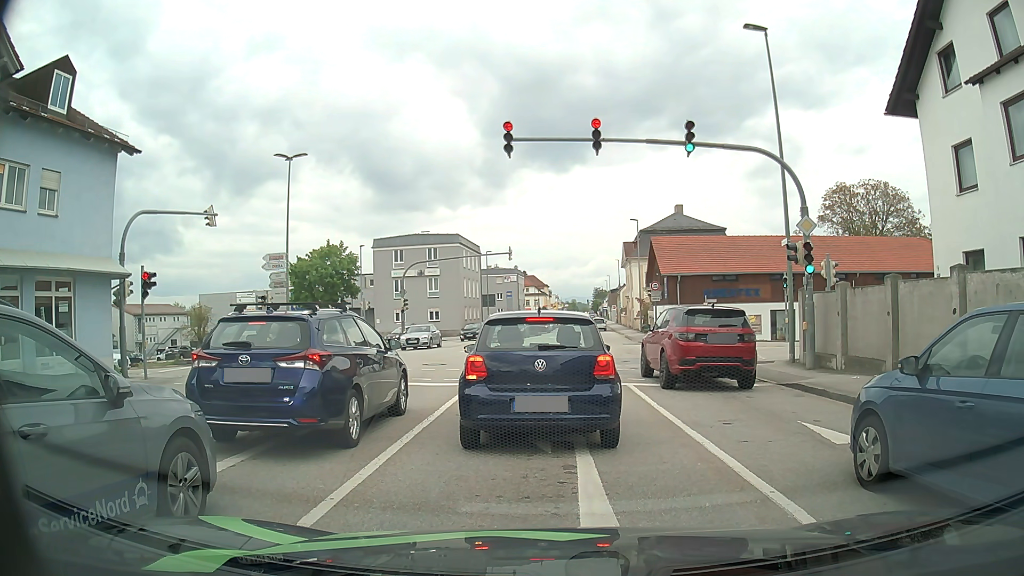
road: tertiary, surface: asphalt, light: Day
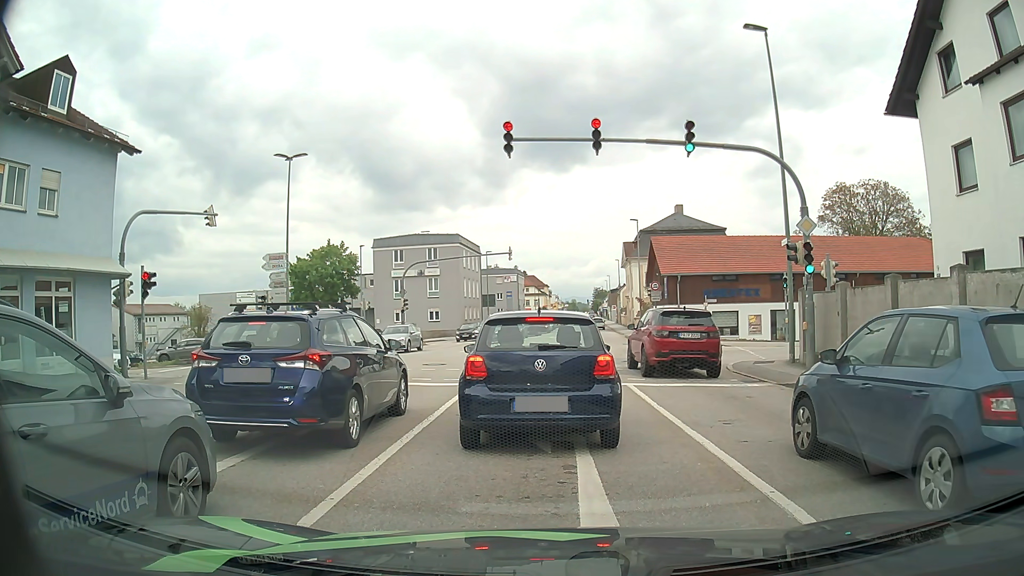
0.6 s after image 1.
(0.0, 0.0) m; 0°
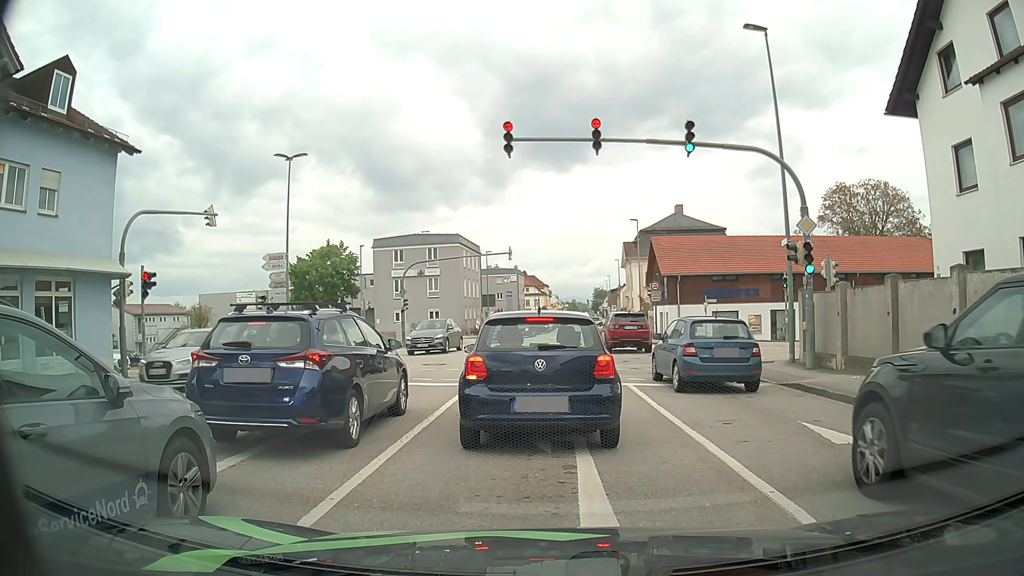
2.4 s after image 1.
(0.0, 0.0) m; 0°
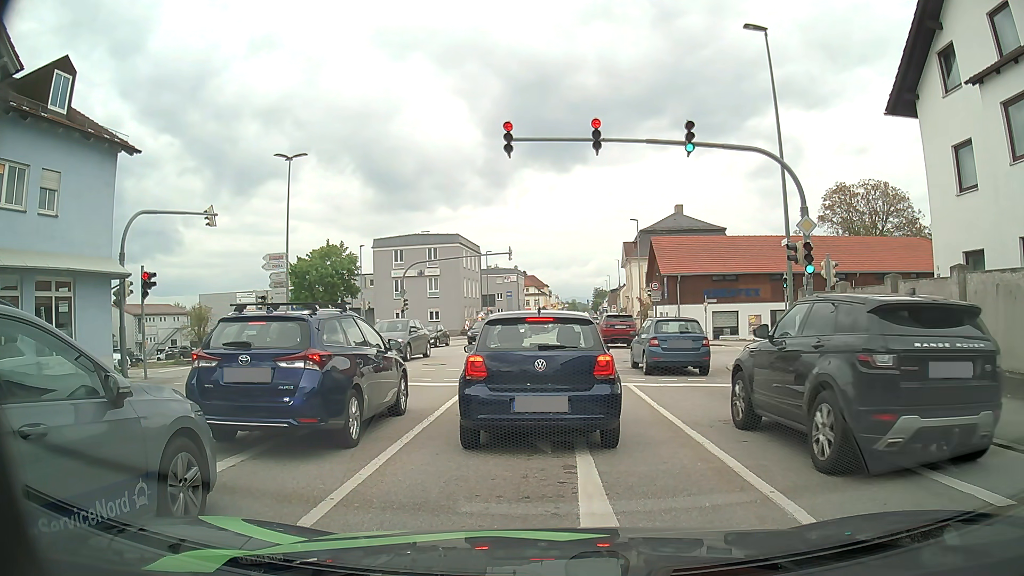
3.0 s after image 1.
(0.0, 0.0) m; 0°
(0, +10) (0, +20) (-1, +30) (-6, +38) (-15, +41) (-25, +41) (-35, +41) (-45, +40) (-55, +40) (-65, +41) m
